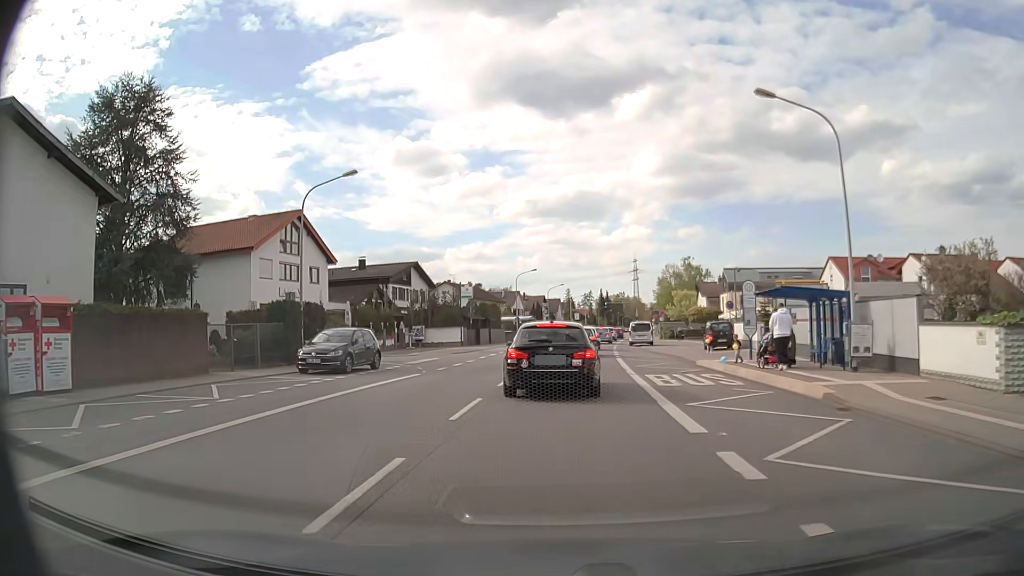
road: primary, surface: asphalt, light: Day
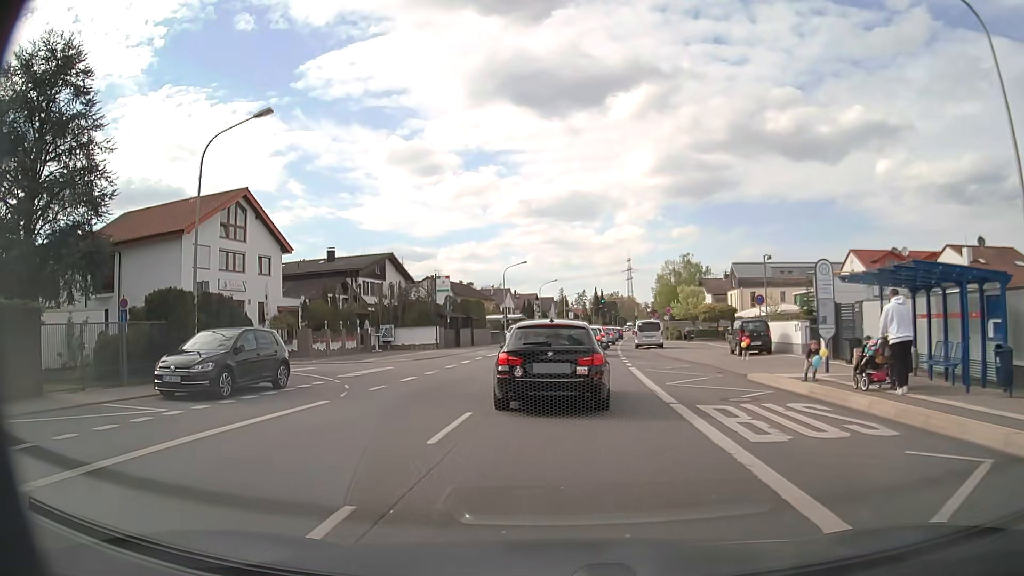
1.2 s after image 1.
(+0.1, +7.9) m; +1°
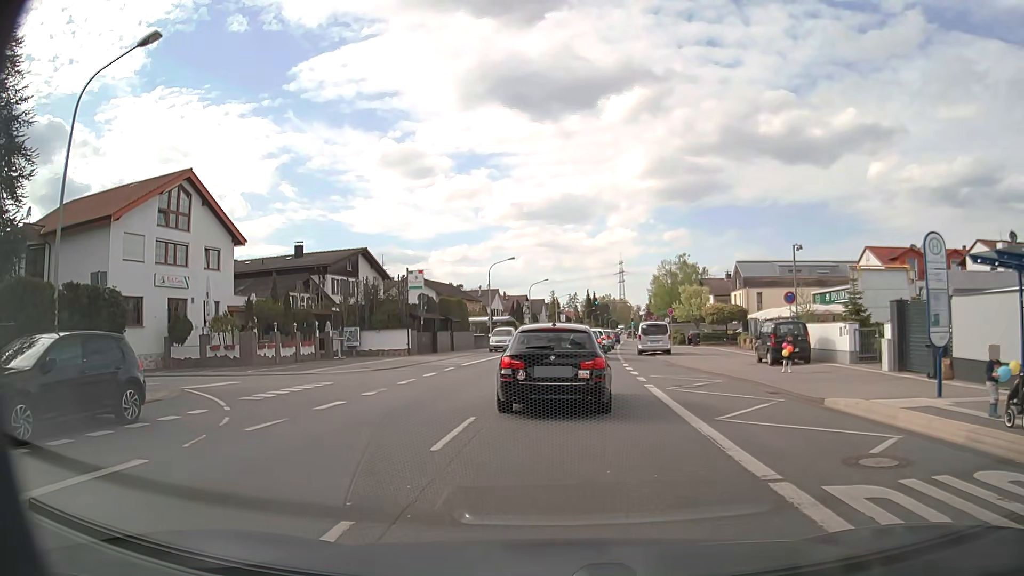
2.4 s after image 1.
(0.0, +6.0) m; +1°
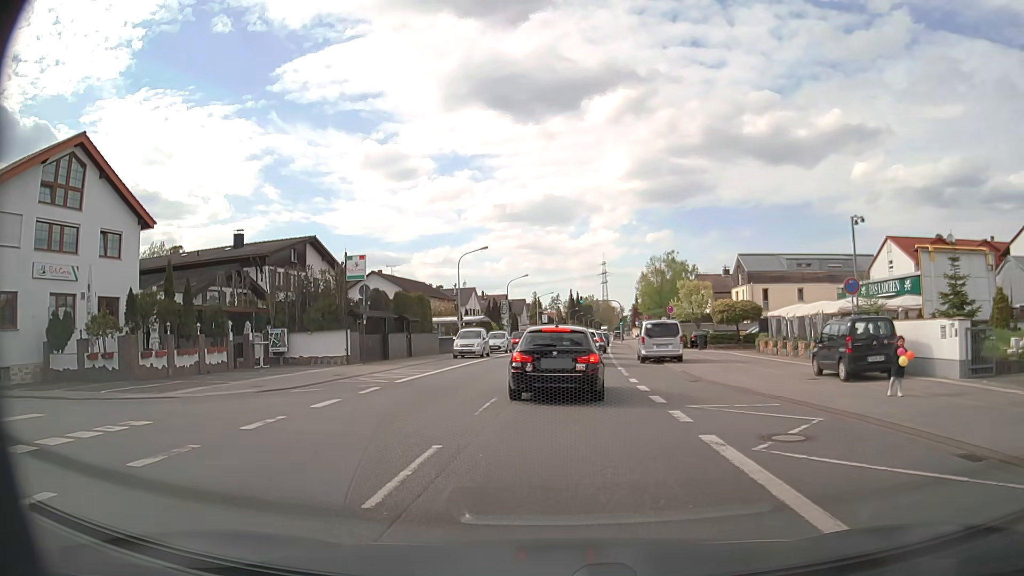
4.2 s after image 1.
(+0.1, +8.6) m; +2°
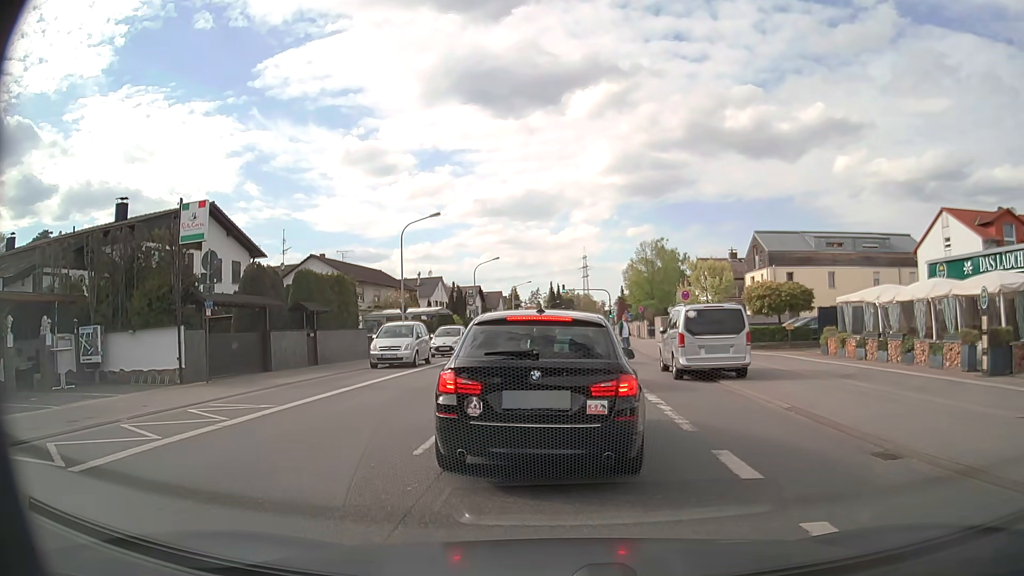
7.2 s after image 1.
(+0.2, +12.7) m; +1°
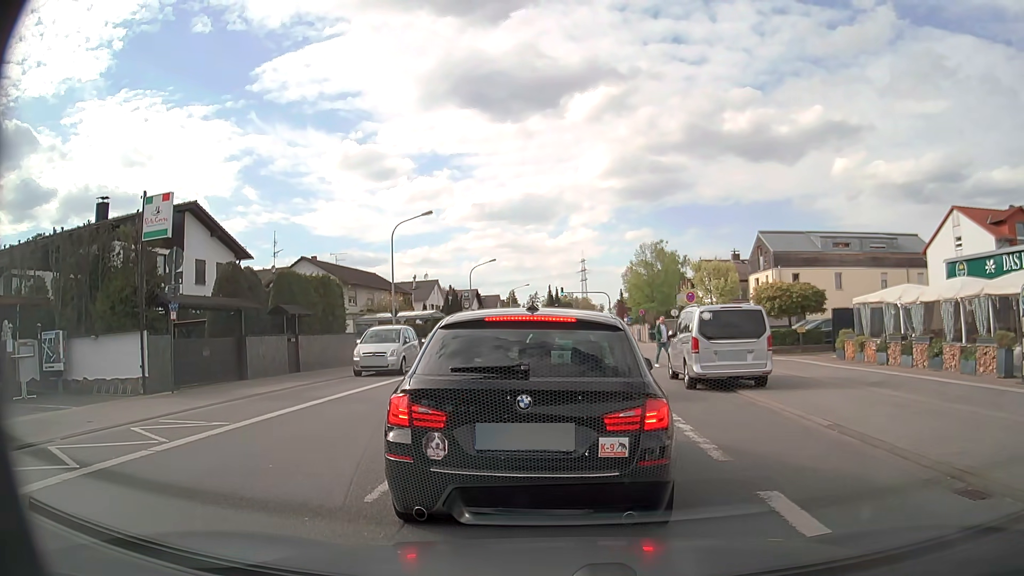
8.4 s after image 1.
(0.0, +1.6) m; -1°
